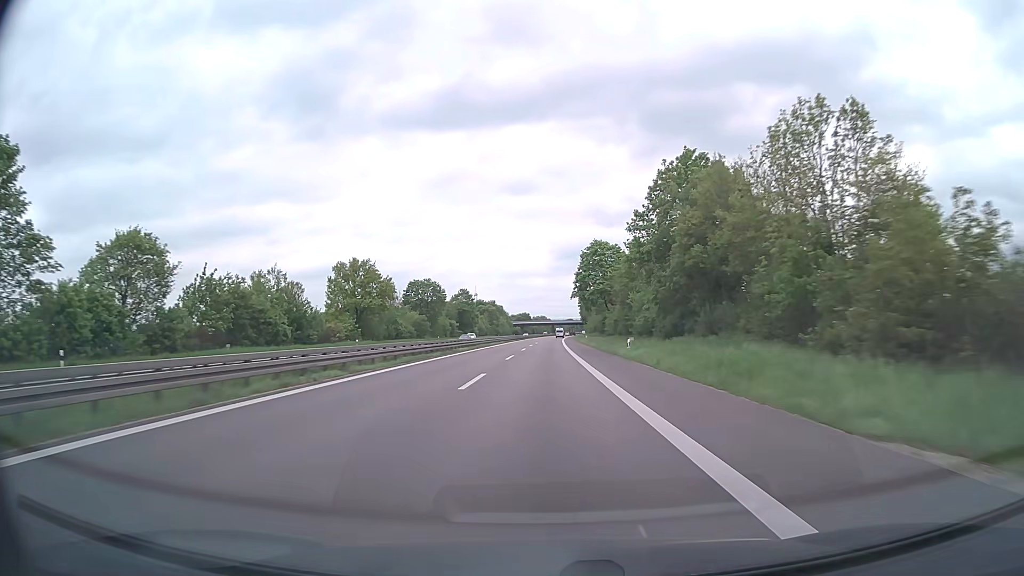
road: trunk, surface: asphalt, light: Day
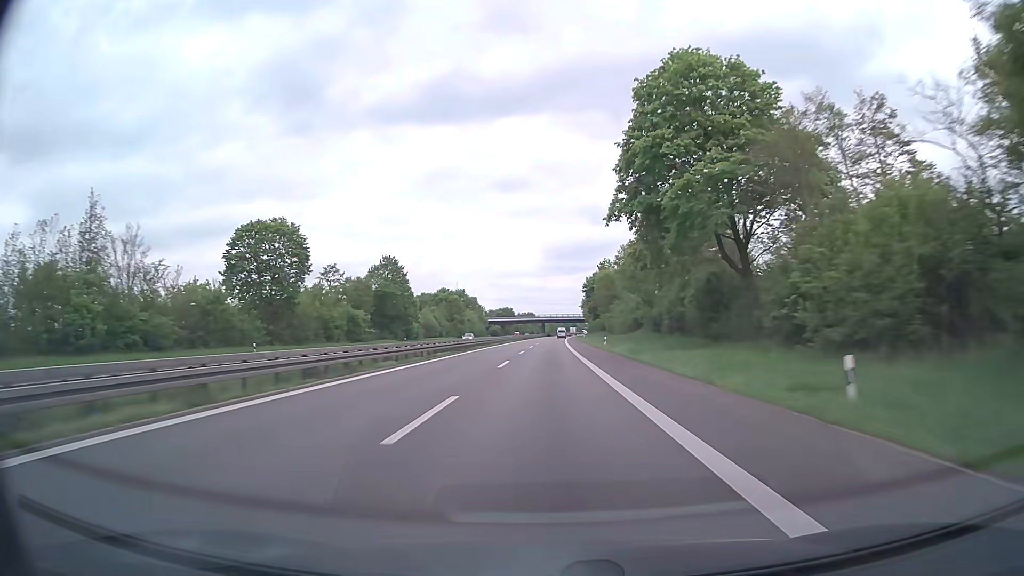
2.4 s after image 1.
(+0.7, +80.3) m; +1°
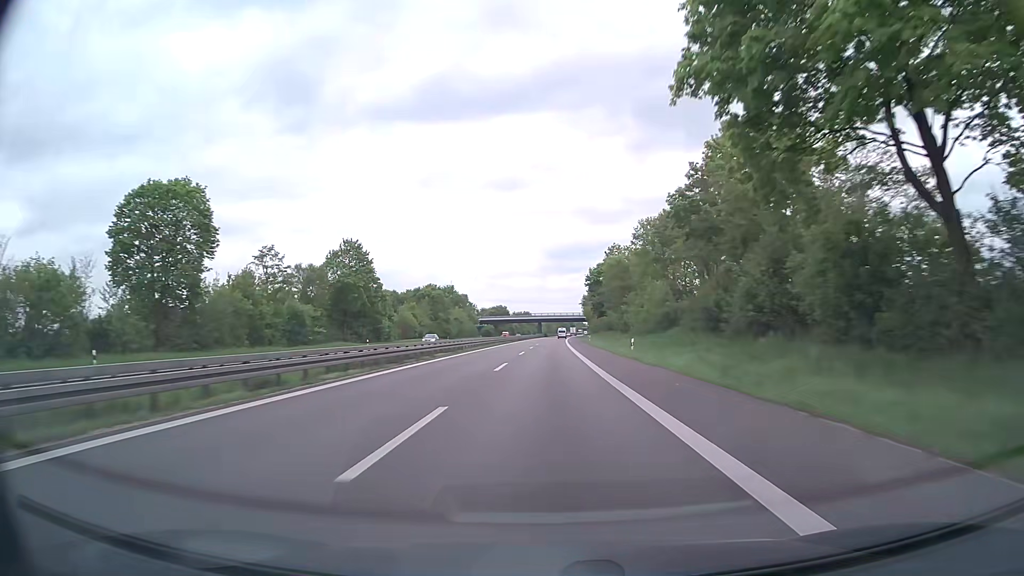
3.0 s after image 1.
(0.0, +20.1) m; 0°
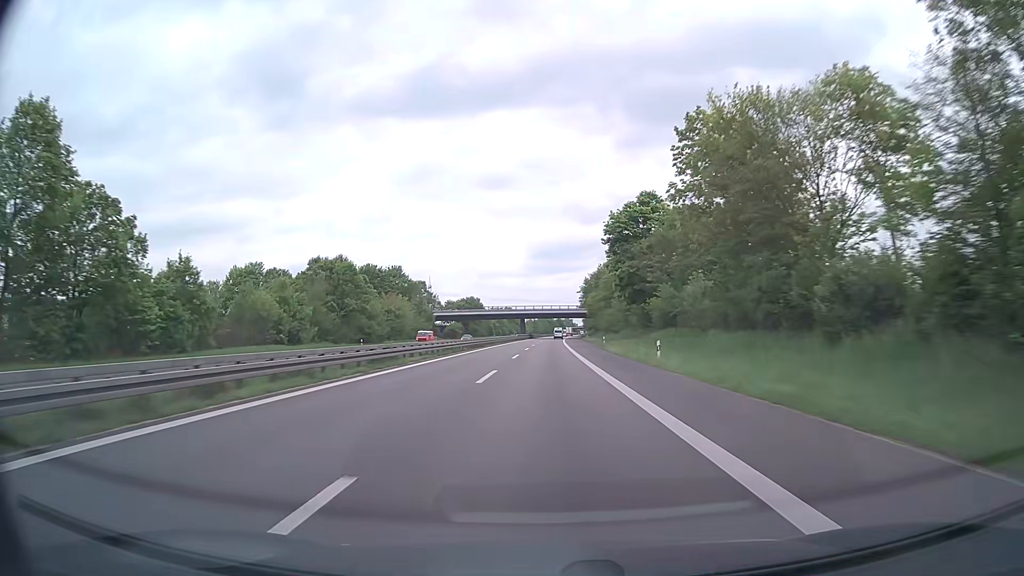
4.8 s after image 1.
(+0.6, +60.2) m; +1°
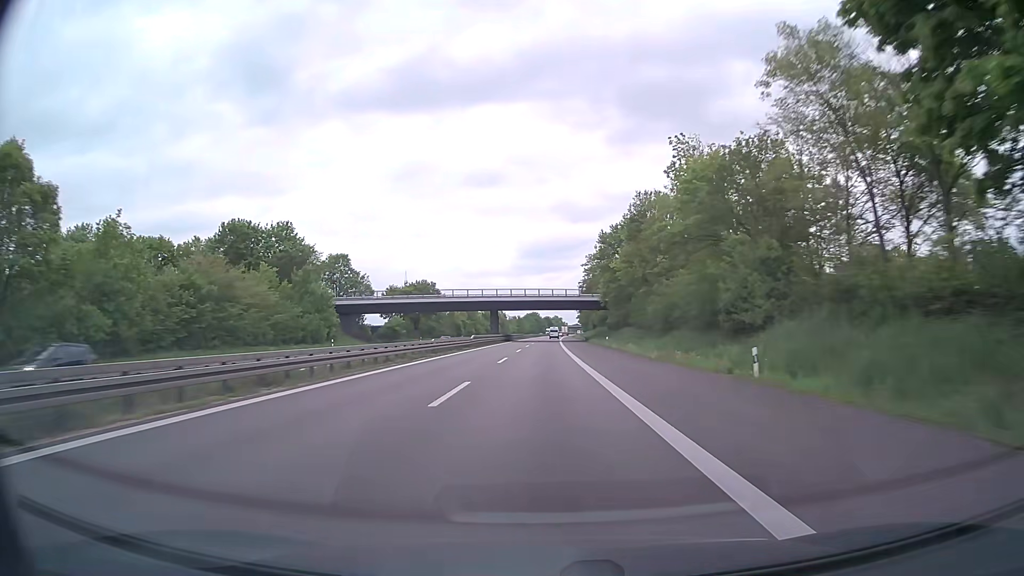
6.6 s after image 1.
(+0.5, +60.1) m; +1°
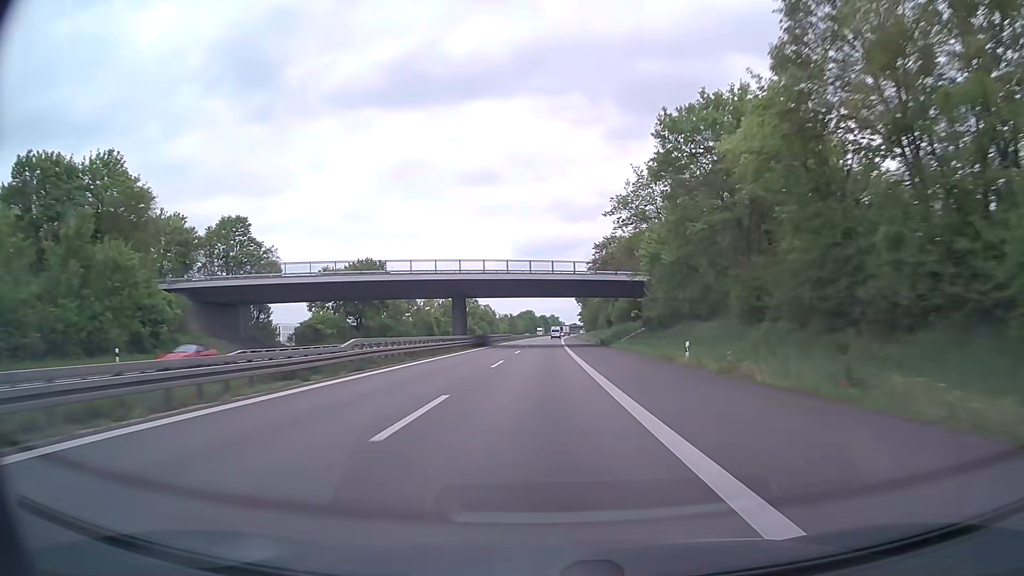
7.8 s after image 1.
(+0.1, +40.1) m; 0°
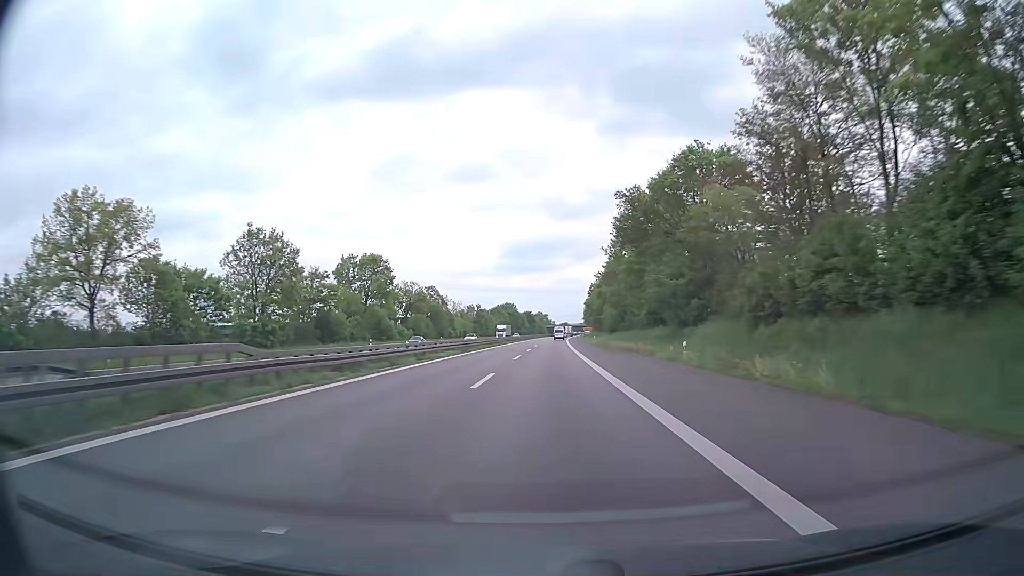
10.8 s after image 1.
(+0.8, +100.3) m; +1°
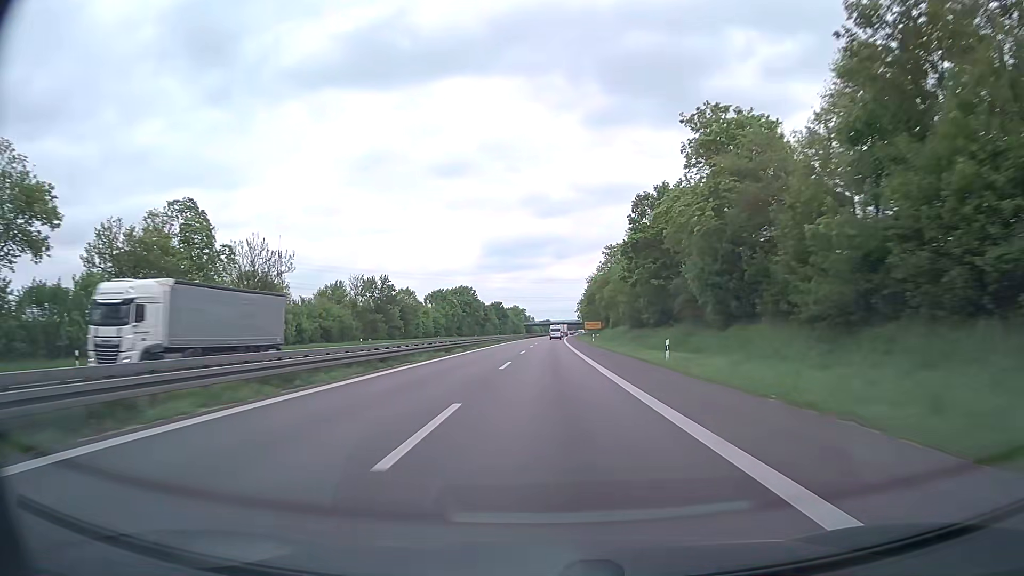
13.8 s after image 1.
(+1.6, +100.3) m; +2°
(0, +10) (0, +20) (0, +30) (0, +40) (0, +50) (0, +60) (+1, +70) (+1, +80) (+1, +90) (+1, +100) m
